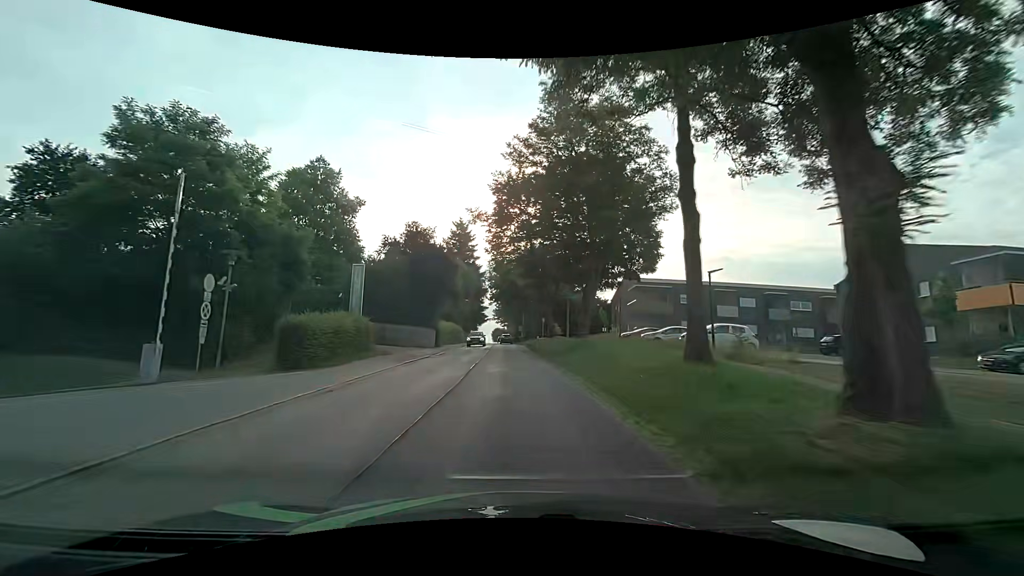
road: secondary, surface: asphalt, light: Day
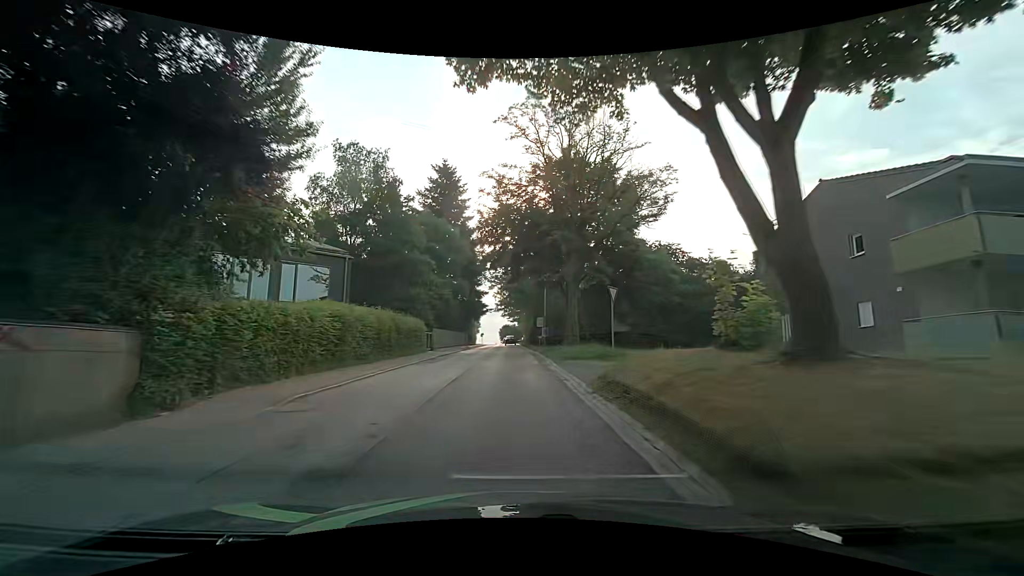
(-1.1, +38.1) m; -3°
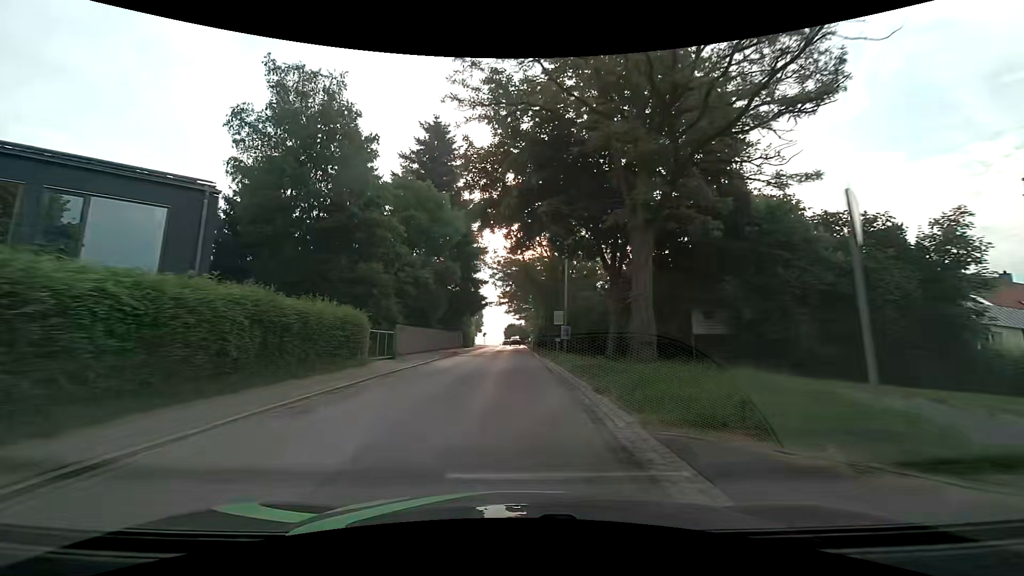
(+0.2, +15.3) m; 0°
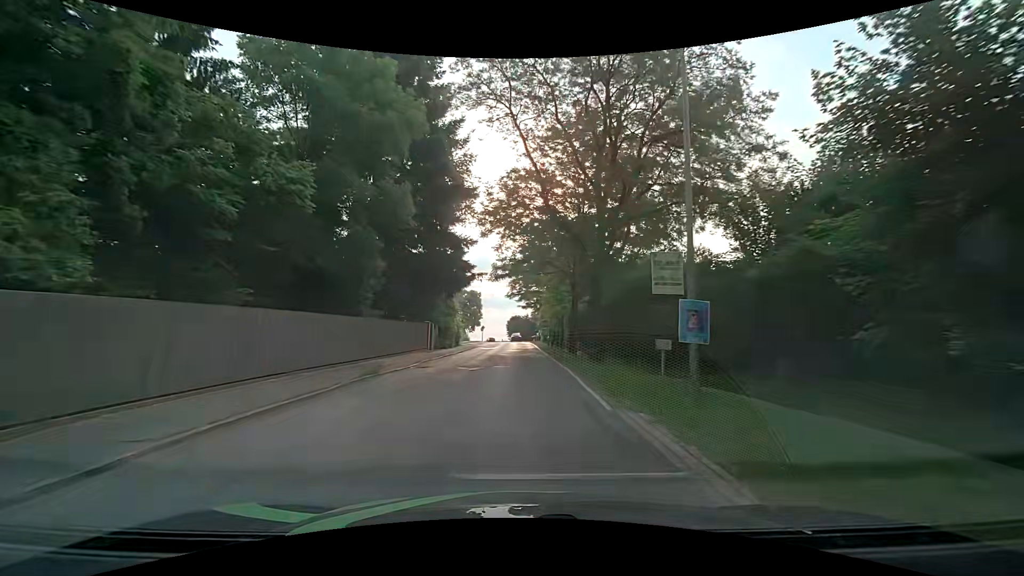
(-0.3, +23.0) m; -1°
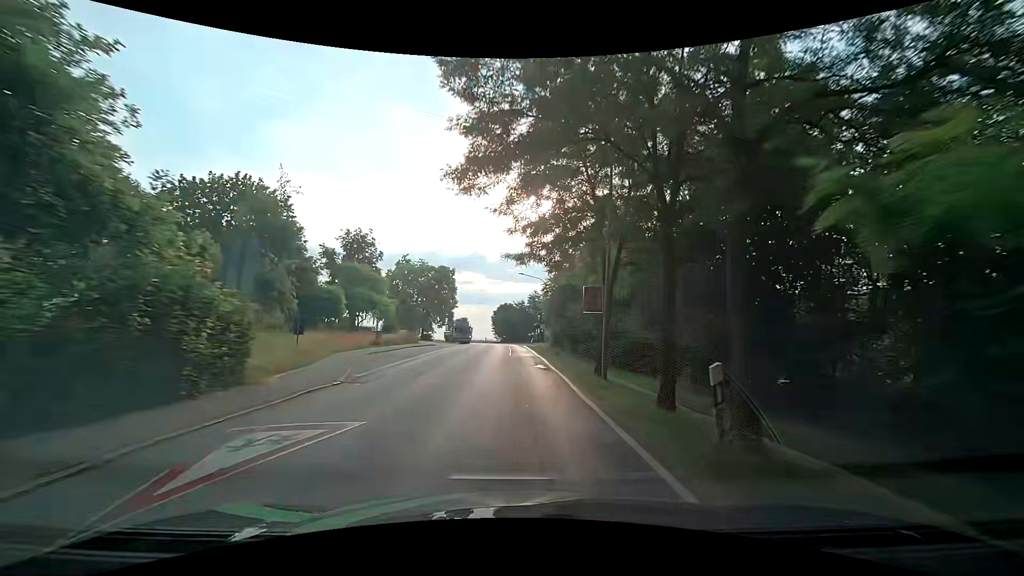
(+0.9, +38.3) m; +1°
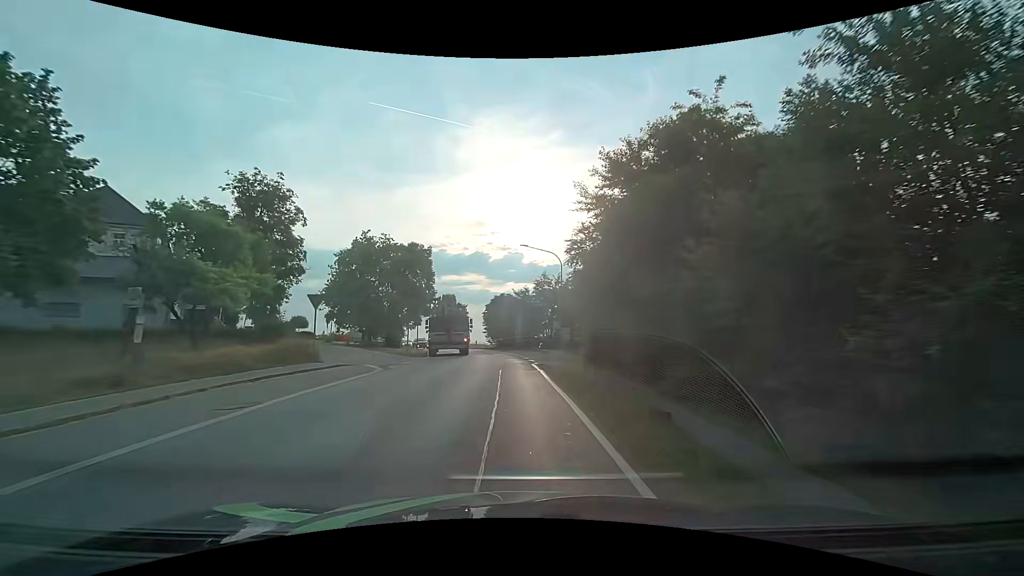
(0.0, +22.9) m; -1°
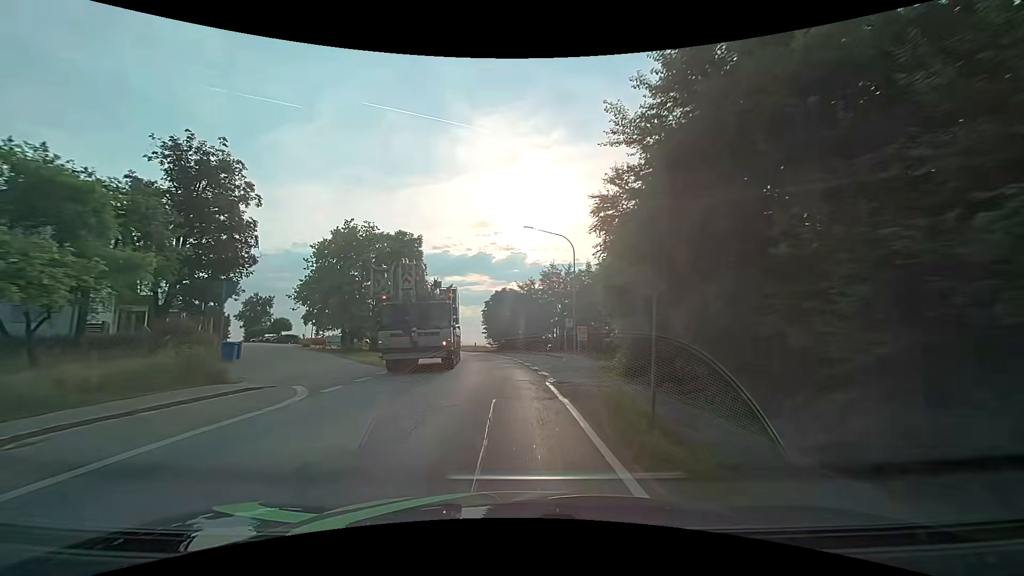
(+0.1, +7.6) m; 0°
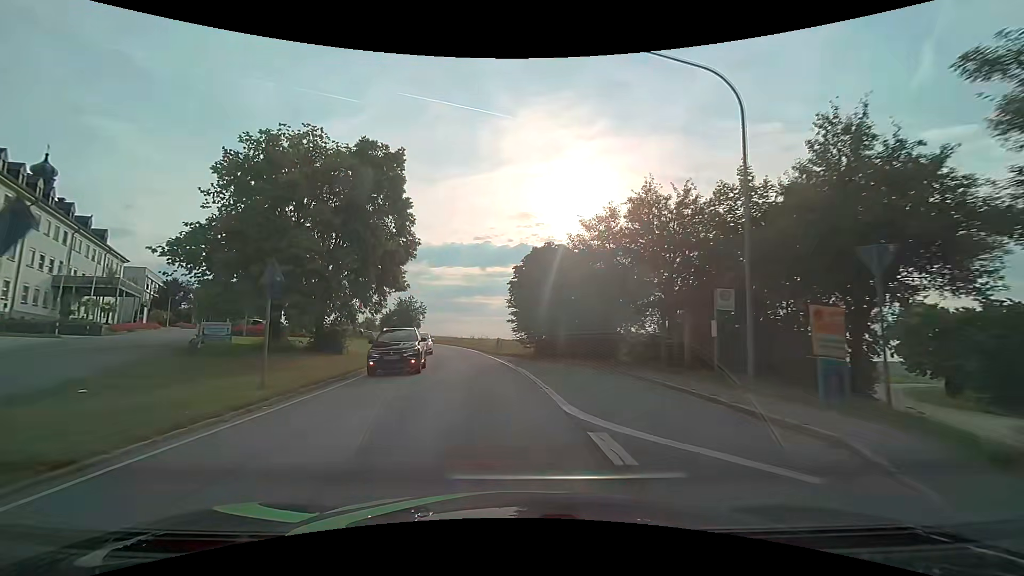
(-0.7, +23.0) m; -4°
(0, +10) (-1, +20) (-3, +30) (-5, +40) (-7, +49) (-10, +59) (-13, +68) (-17, +78) (-20, +87) (-25, +96) m
